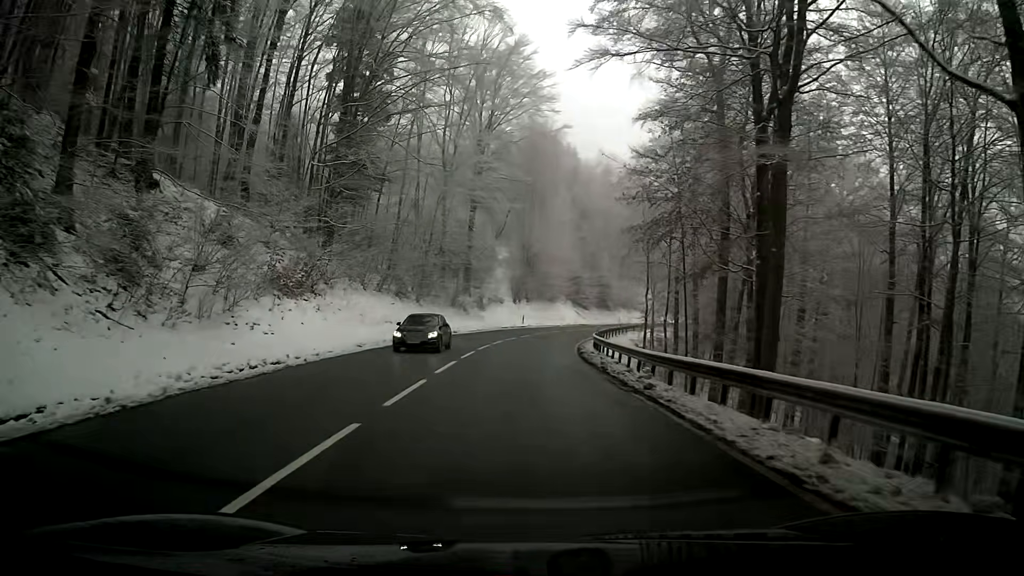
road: primary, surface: asphalt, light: Day
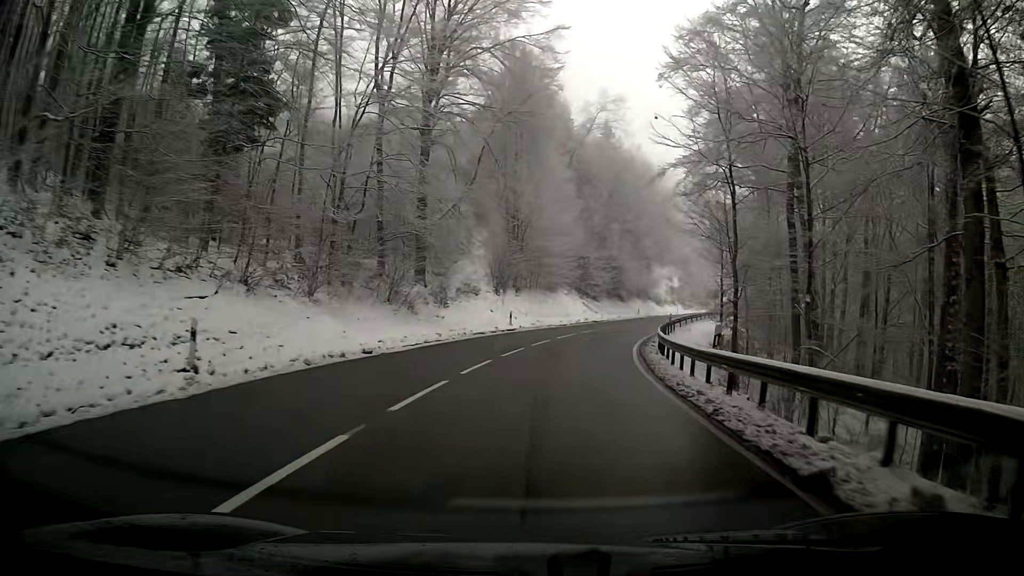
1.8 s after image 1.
(-0.3, +25.6) m; 0°
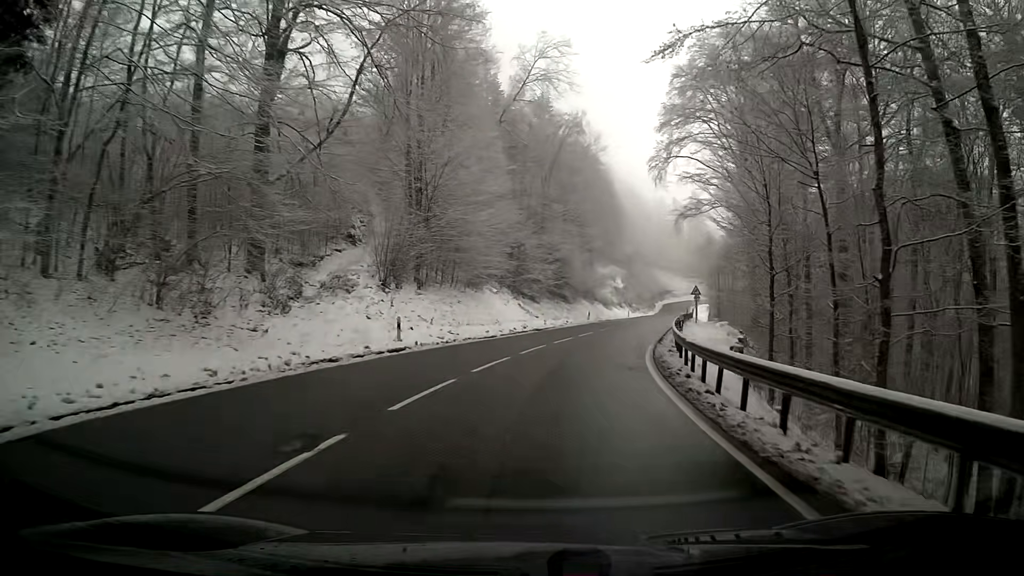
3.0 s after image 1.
(+1.1, +17.8) m; +7°
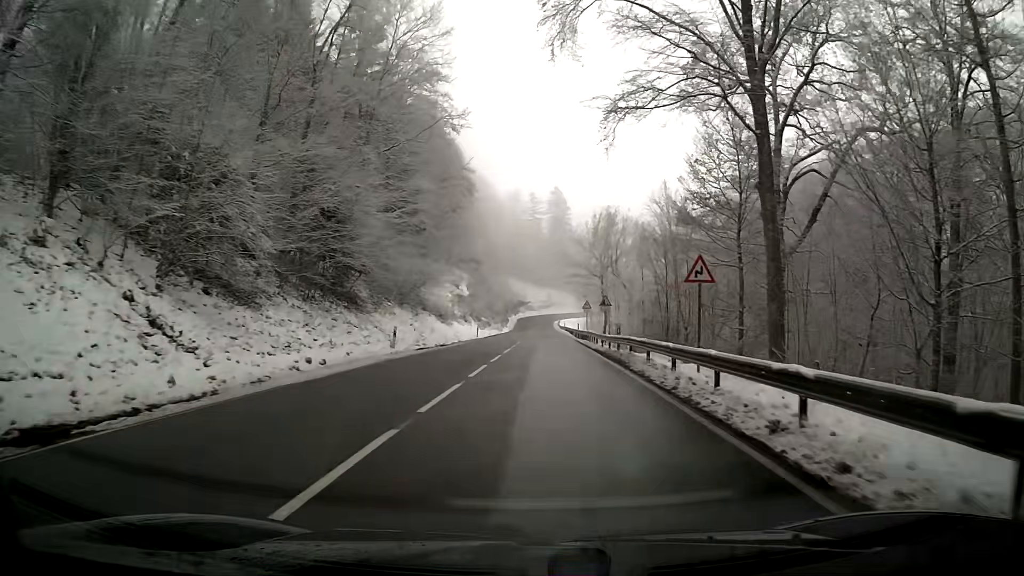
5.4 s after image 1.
(+4.1, +35.2) m; +12°
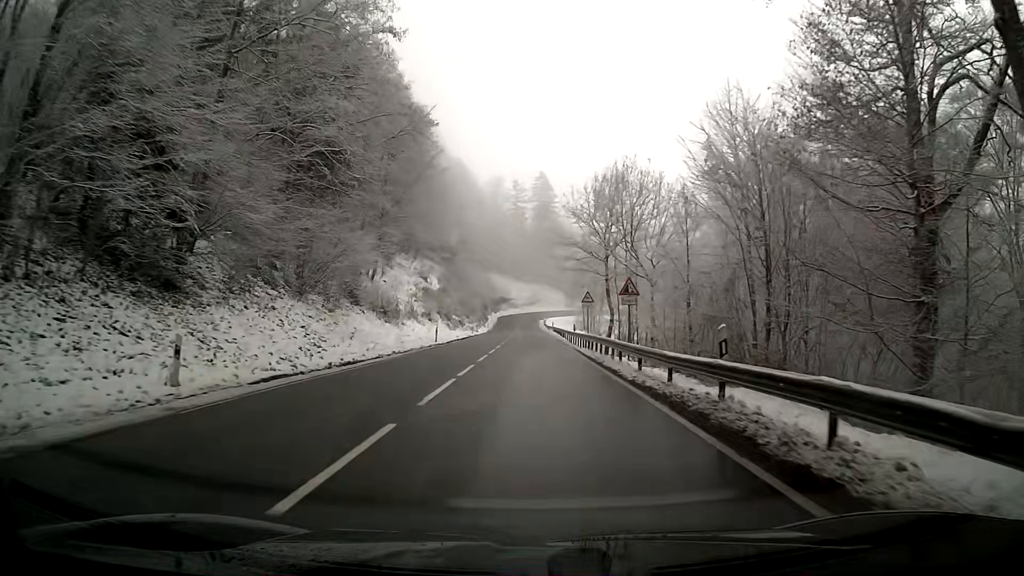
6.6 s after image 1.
(+0.3, +17.3) m; +1°
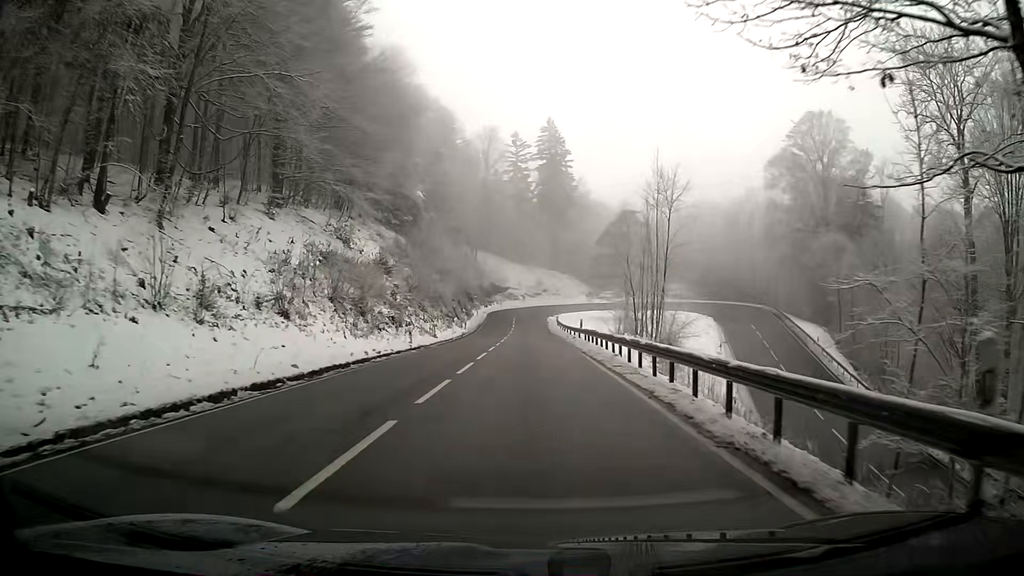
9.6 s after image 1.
(-0.3, +42.6) m; -1°
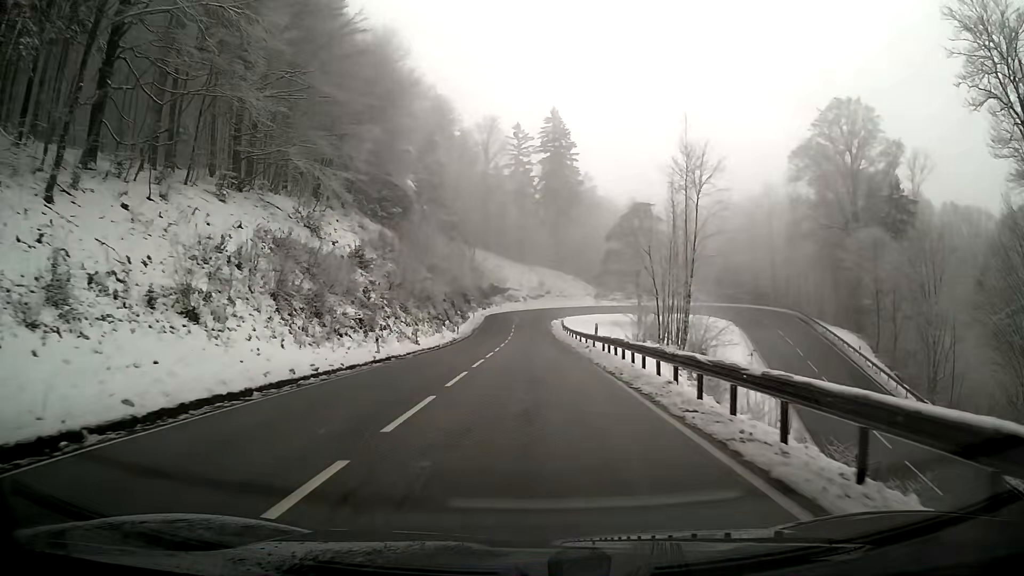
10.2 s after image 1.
(0.0, +8.4) m; 0°
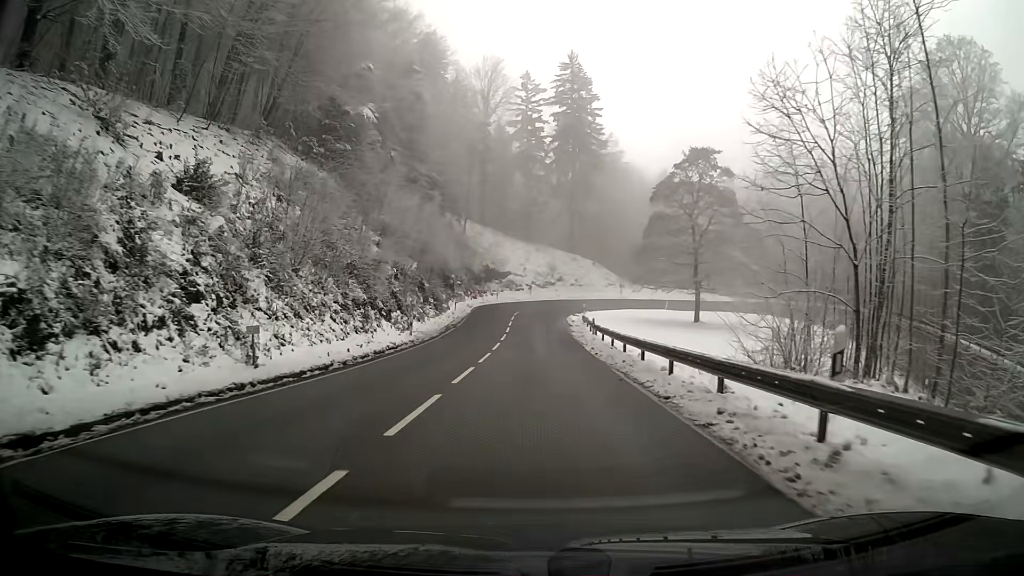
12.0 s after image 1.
(-0.2, +24.8) m; 0°
(0, +10) (0, +20) (0, +30) (0, +40) (0, +50) (+1, +60) (+6, +69) (+14, +73) (+24, +69) (+27, +60) m
